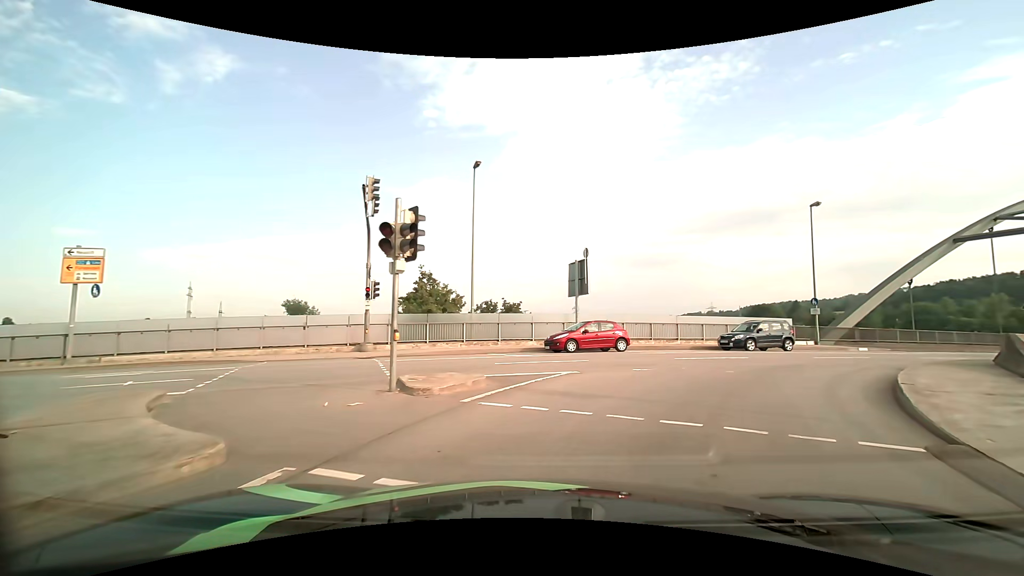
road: primary_link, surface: asphalt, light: Day
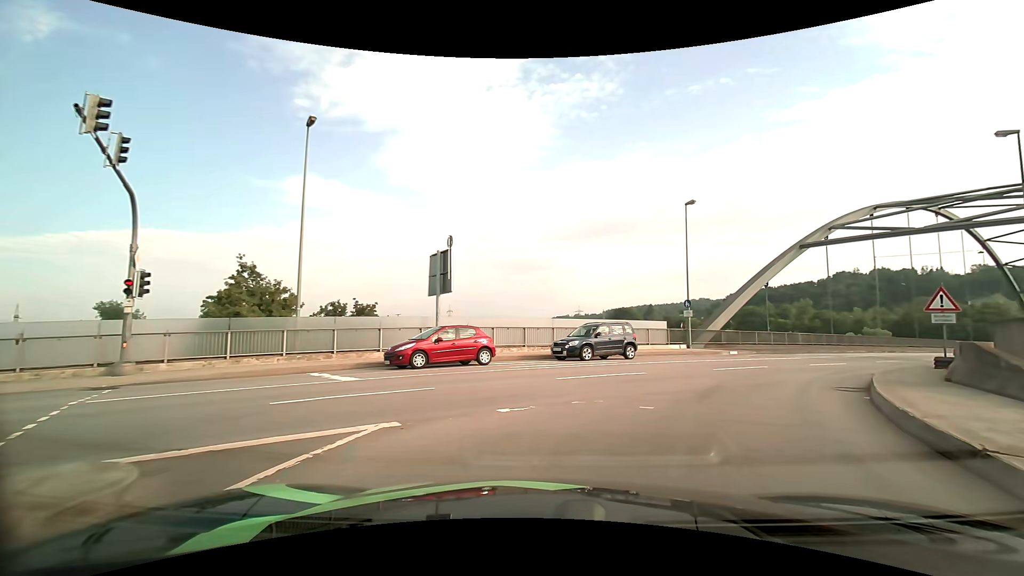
(+0.6, +5.5) m; +14°
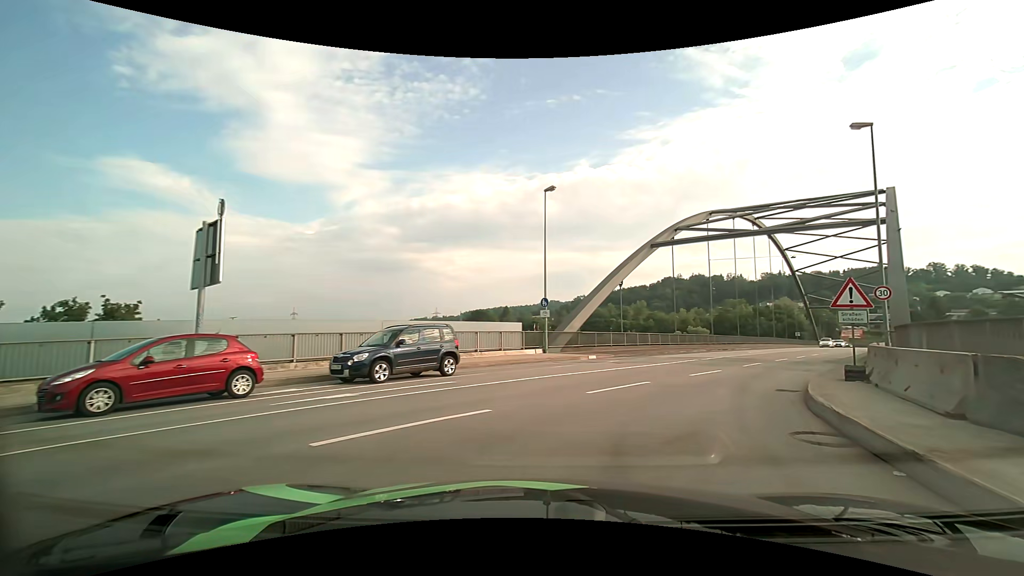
(+0.8, +5.9) m; +16°
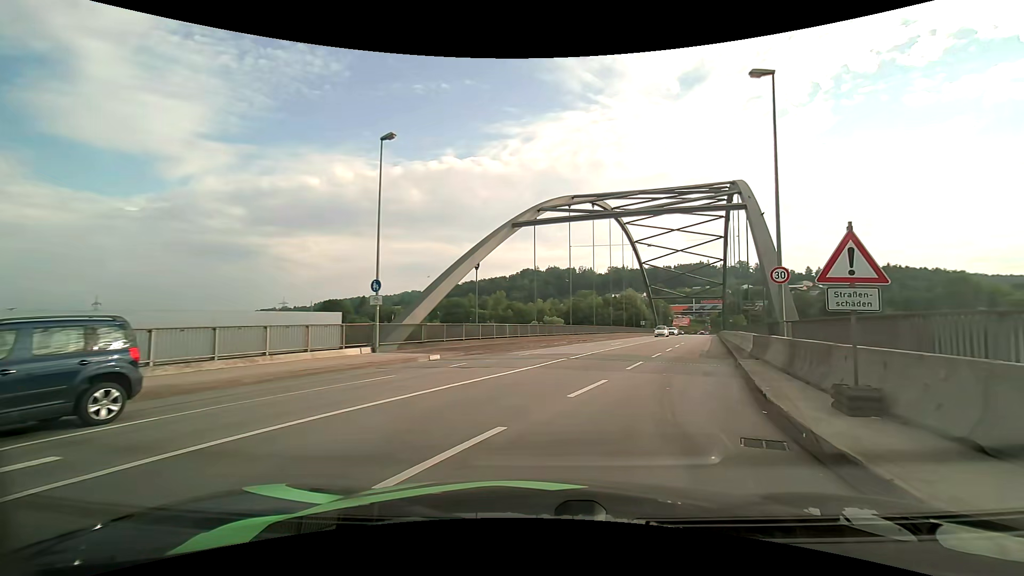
(+0.9, +6.9) m; +15°
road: primary
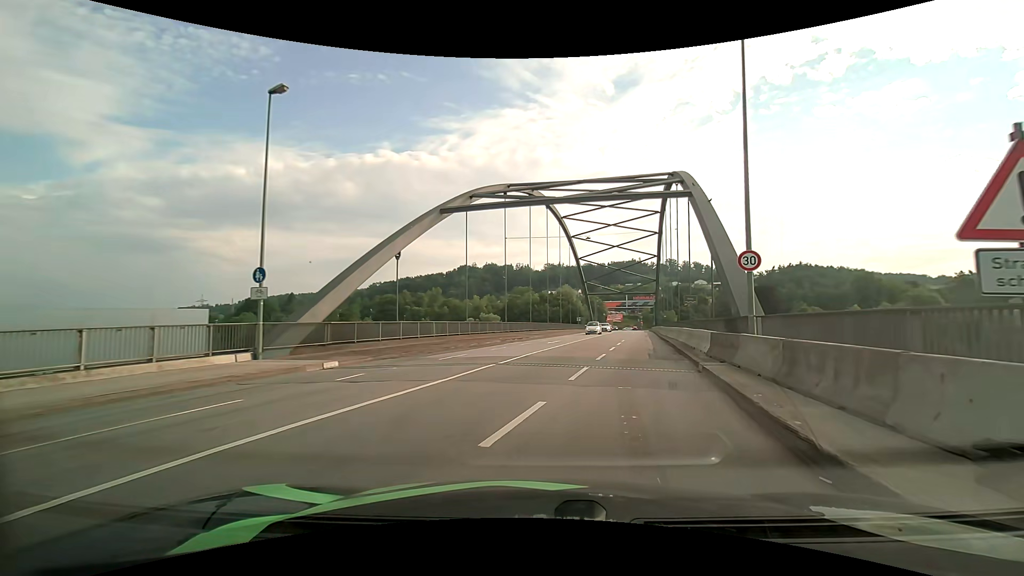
(+0.2, +3.9) m; +7°
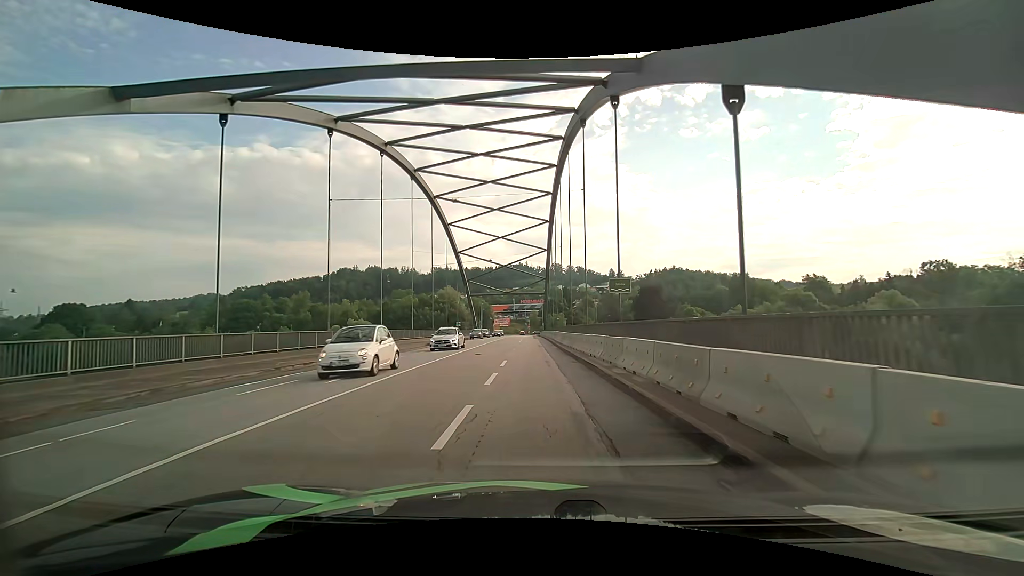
(+2.7, +17.8) m; +12°
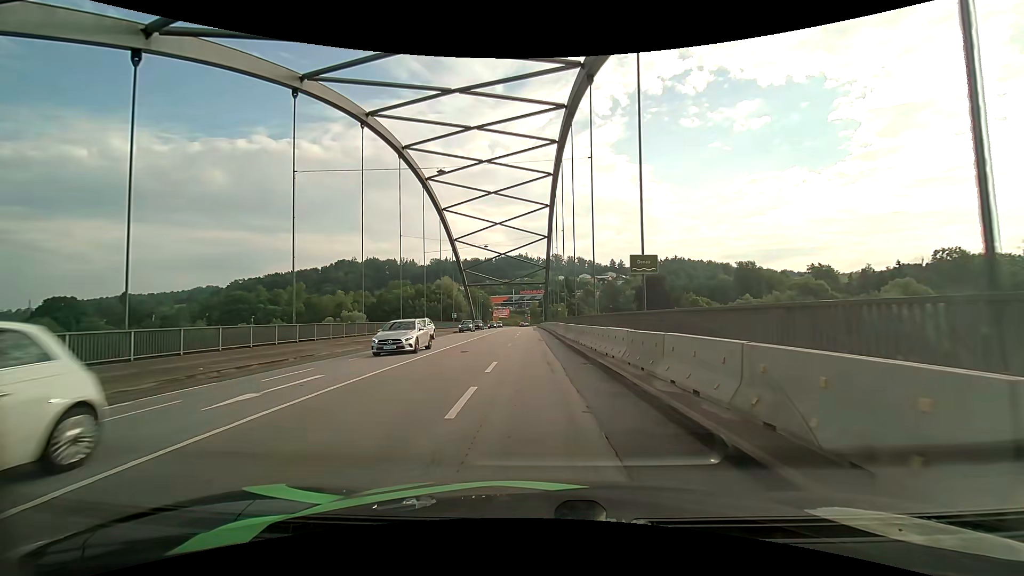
(0.0, +4.9) m; 0°
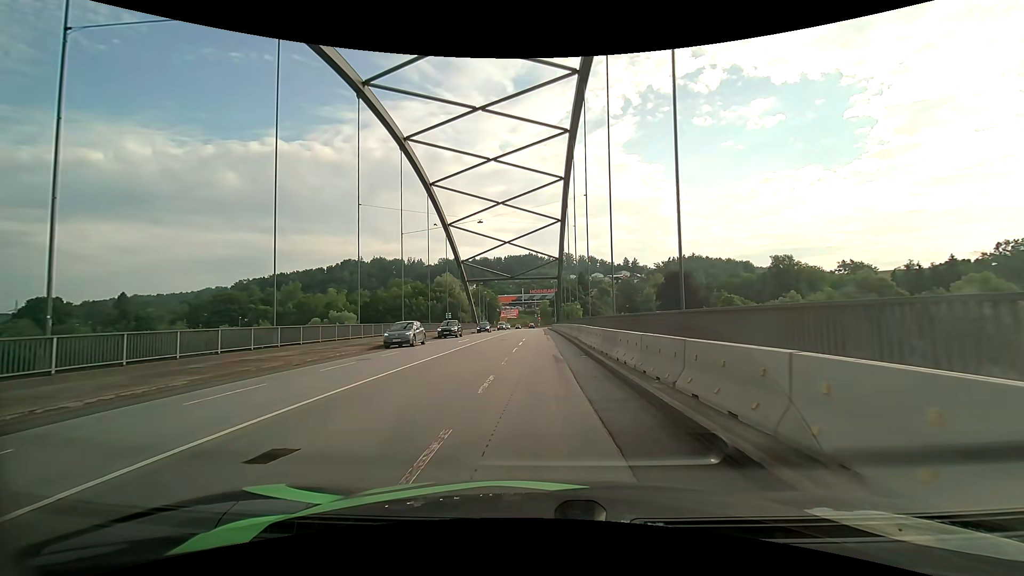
(-0.3, +15.5) m; -2°
(0, +10) (0, +20) (0, +30) (0, +40) (0, +50) (0, +60) (0, +70) (0, +80) (0, +90) (0, +100) m
